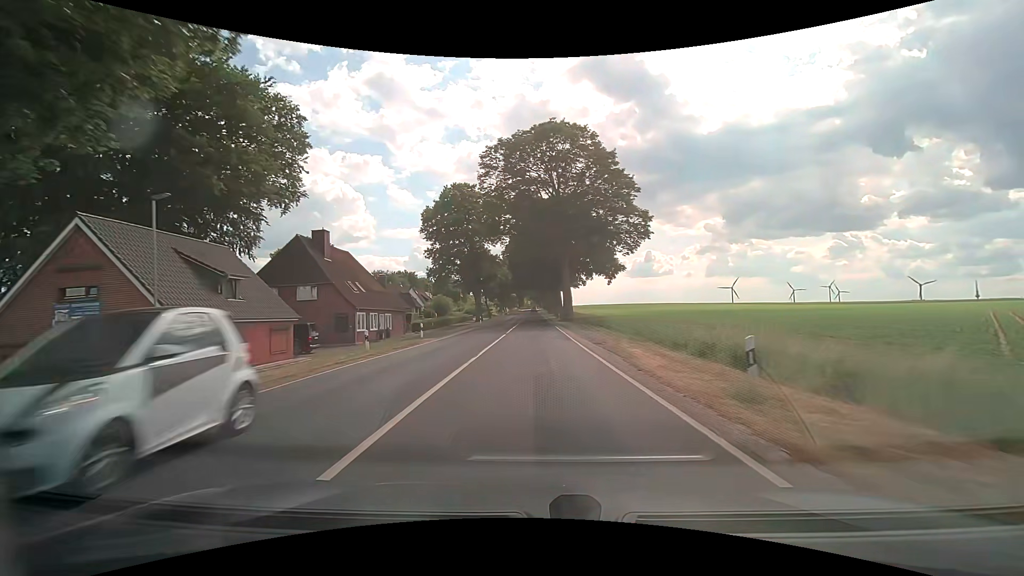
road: secondary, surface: asphalt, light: Day
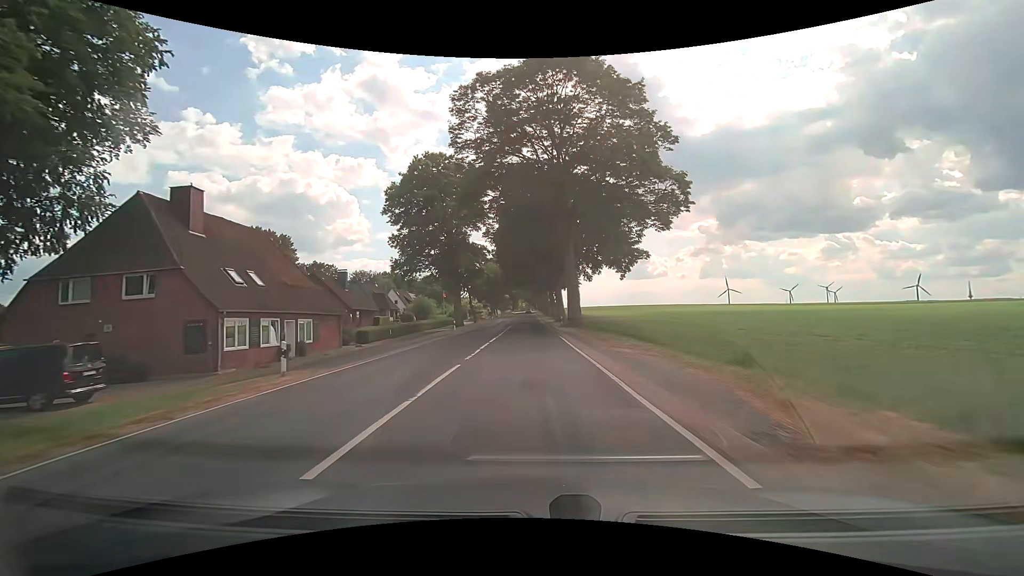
(+0.1, +16.6) m; 0°
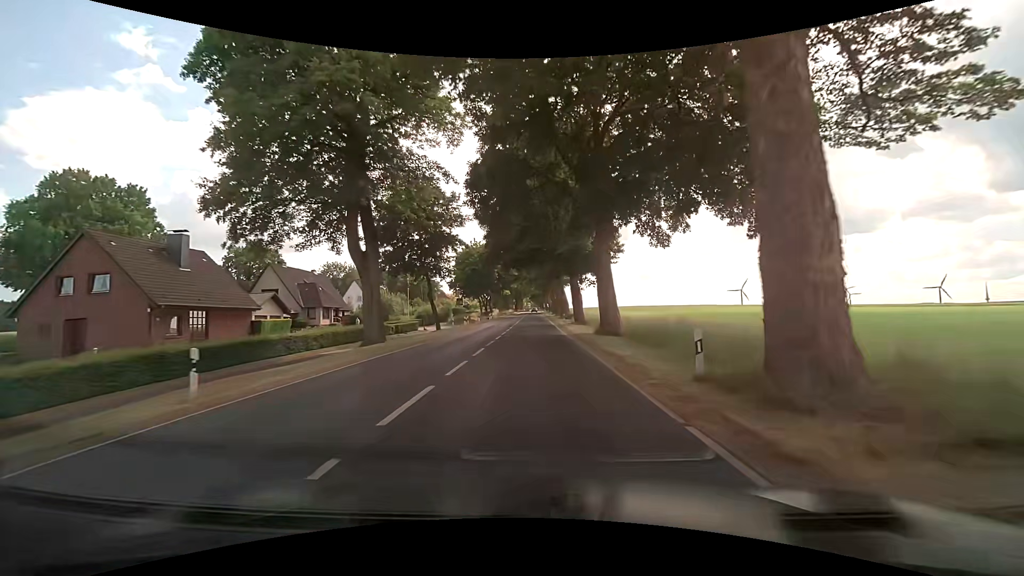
(-0.3, +36.0) m; -1°
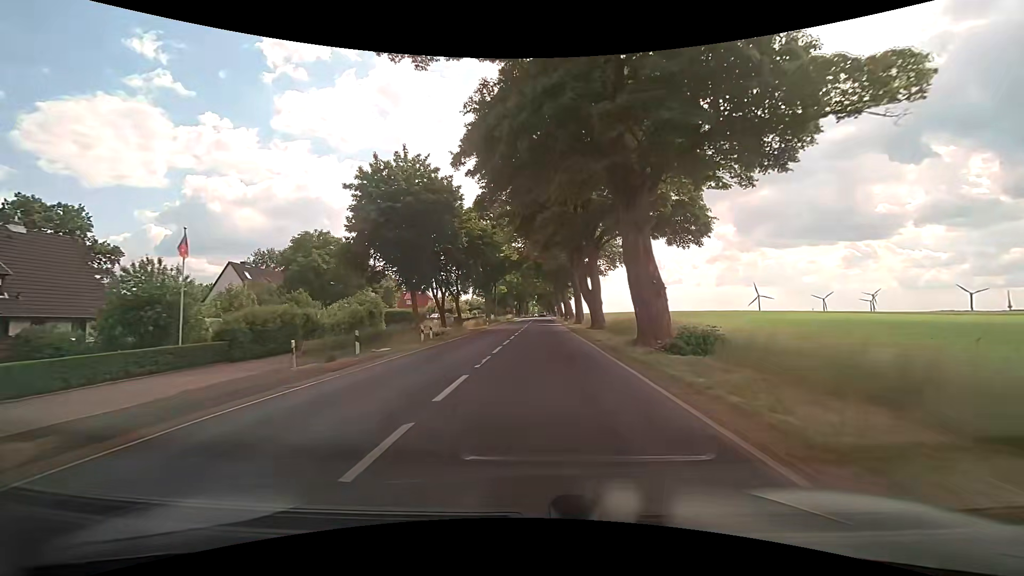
(-0.2, +48.4) m; -1°
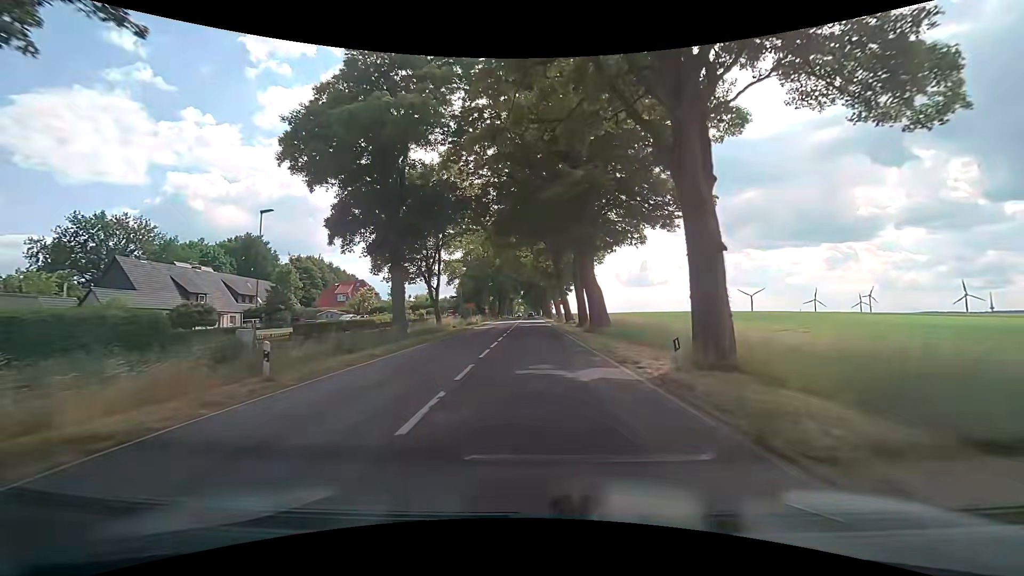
(+0.4, +47.1) m; +2°
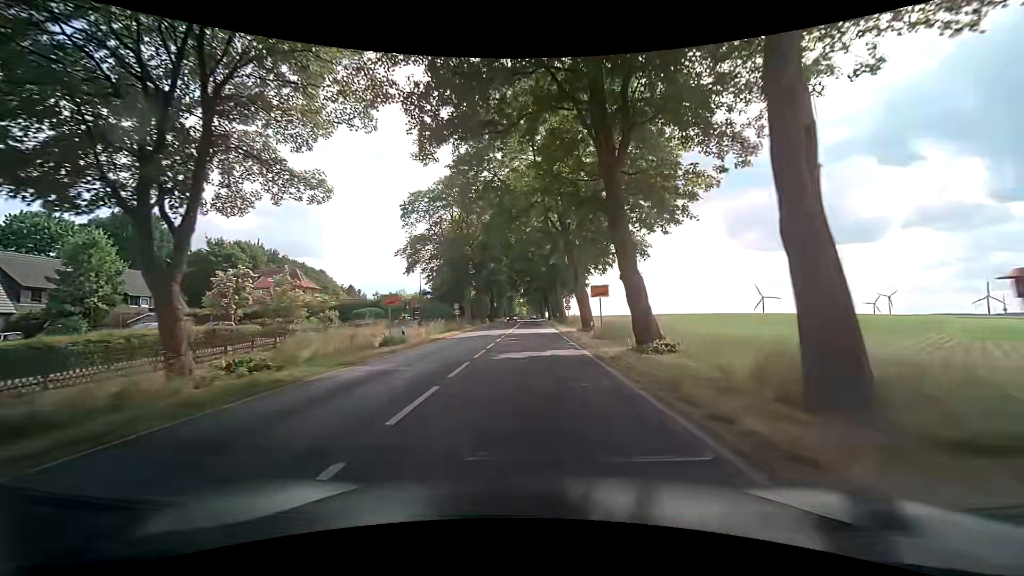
(-0.3, +35.5) m; -1°
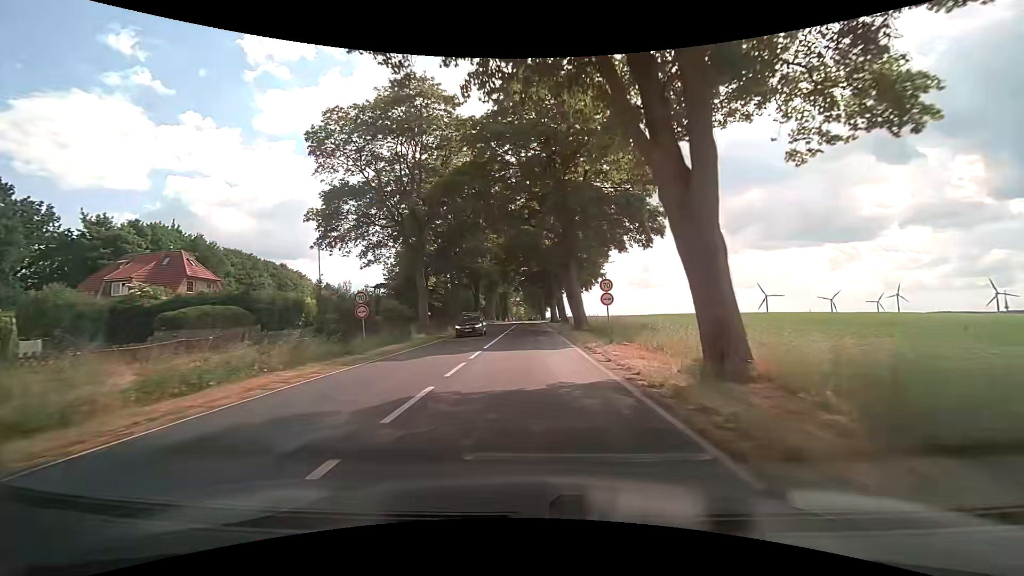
(+0.1, +27.1) m; +1°
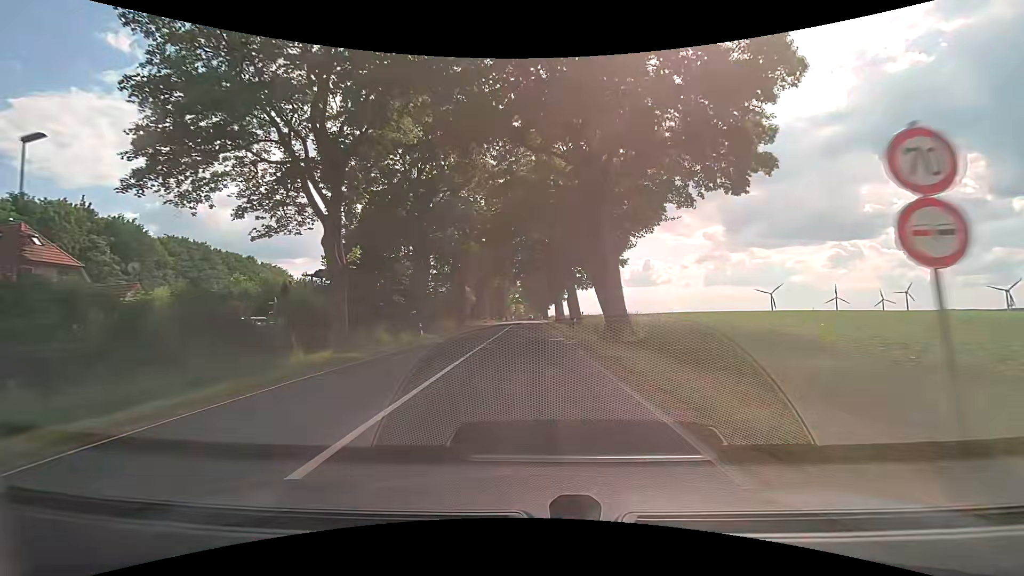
(-0.1, +18.2) m; 0°
(0, +10) (0, +20) (0, +30) (-1, +40) (-1, +50) (-1, +60) (-1, +70) (-1, +80) (-1, +90) (-2, +100) m
